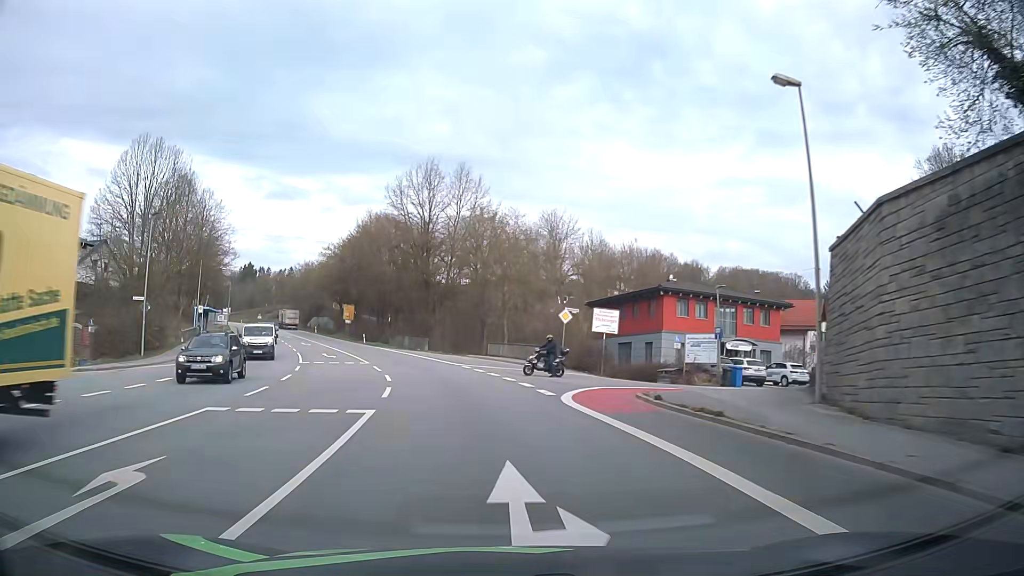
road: primary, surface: asphalt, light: Day
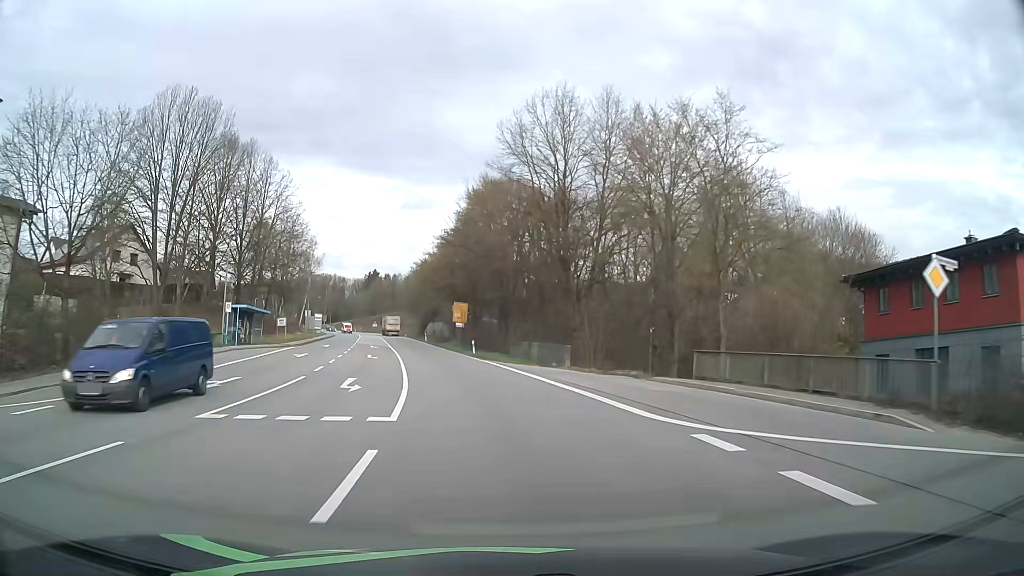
(-3.0, +23.9) m; -13°
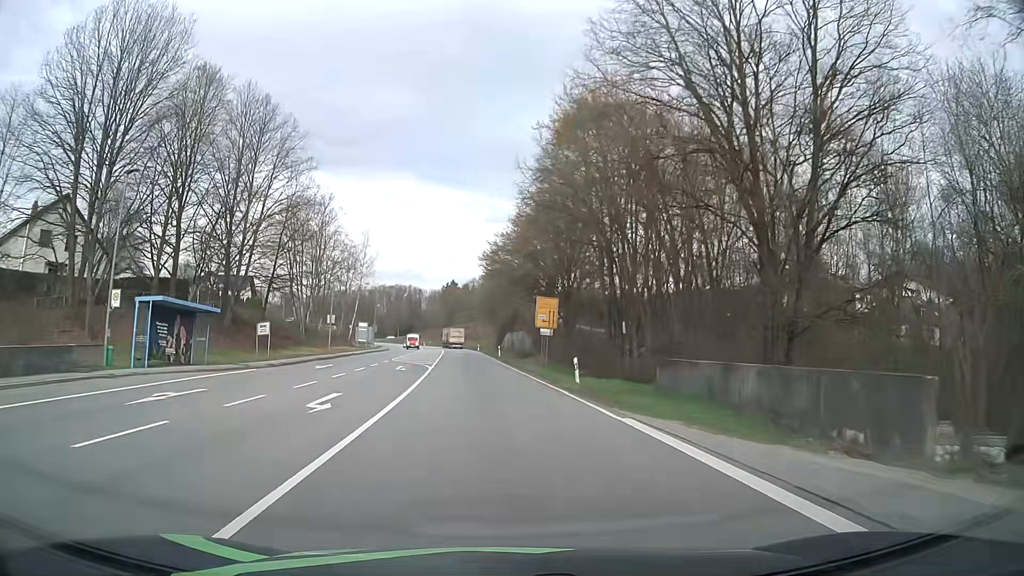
(-1.8, +24.6) m; -8°
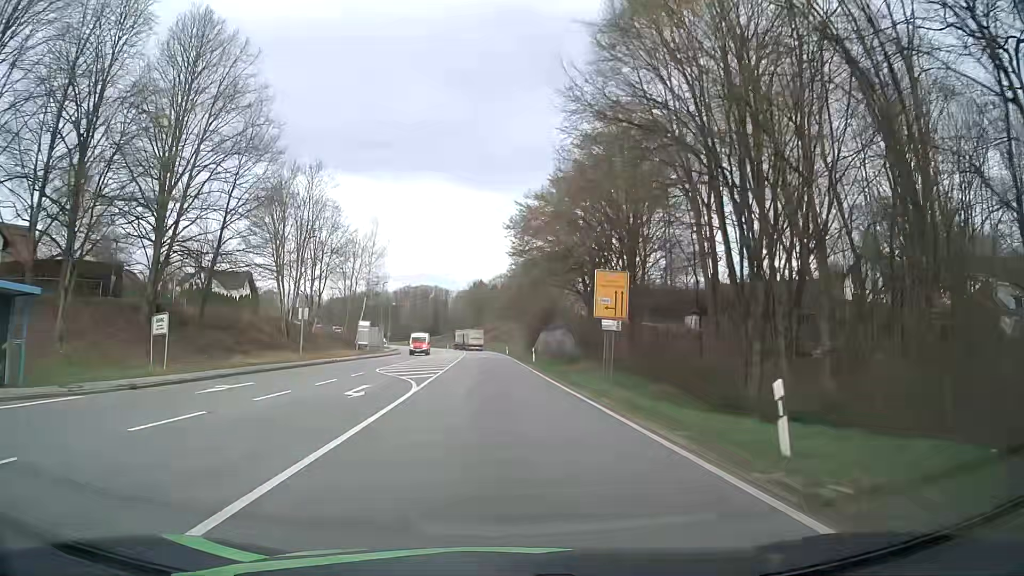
(-0.4, +16.6) m; -2°
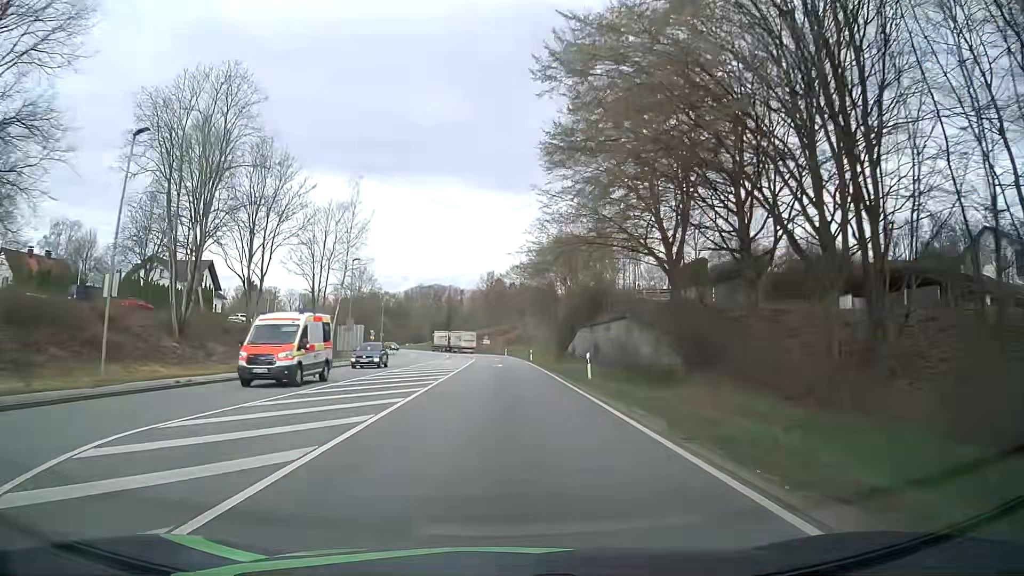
(-0.5, +24.9) m; -2°
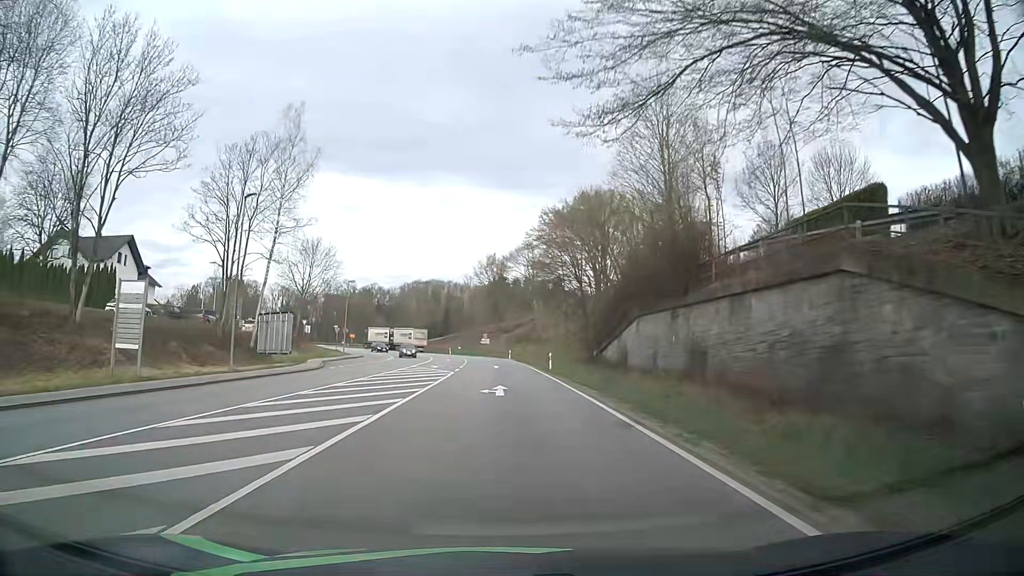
(0.0, +24.8) m; 0°
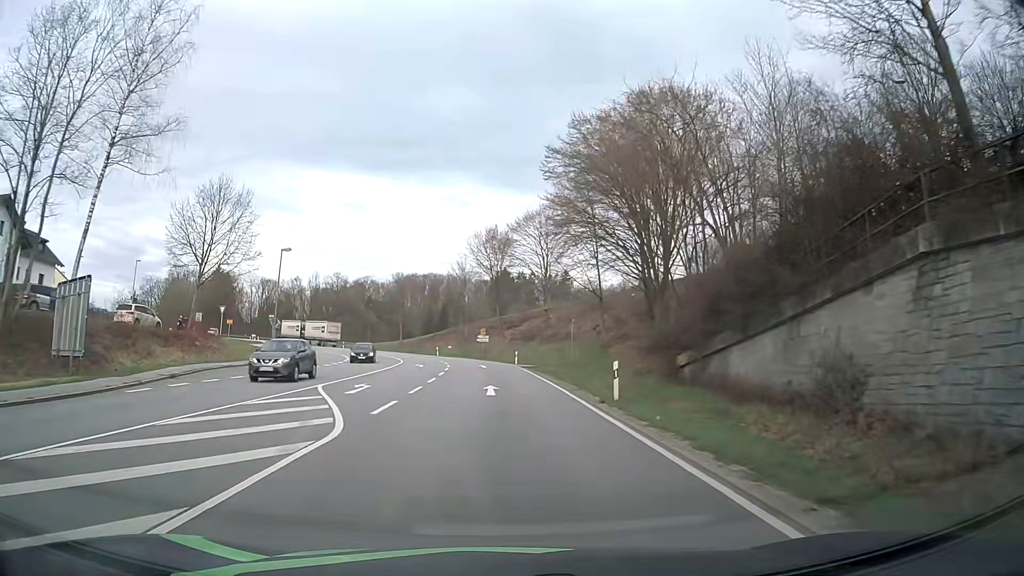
(-0.1, +24.6) m; 0°
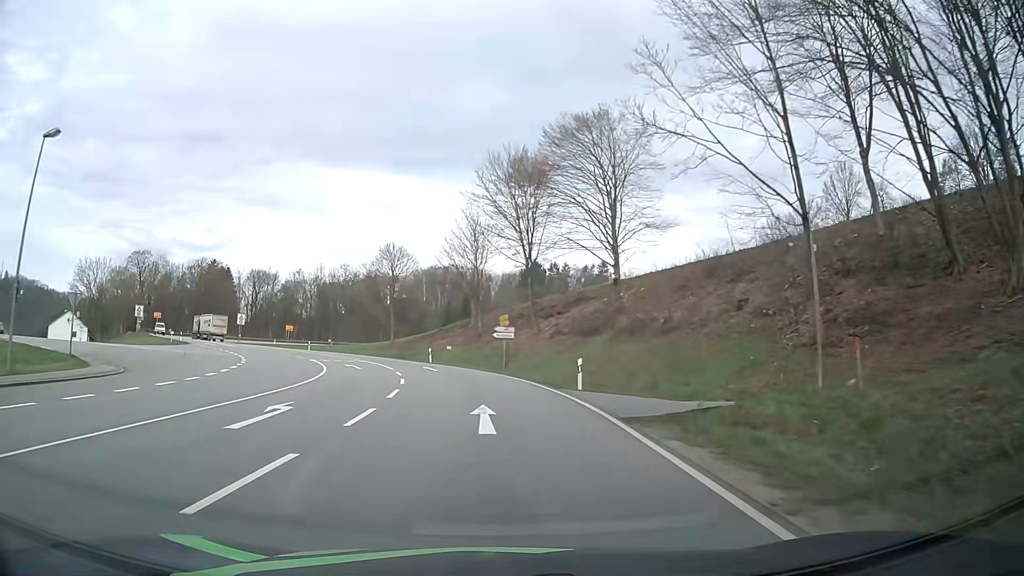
(-0.4, +32.5) m; -2°
(0, +10) (-1, +20) (-3, +30) (-5, +39) (-9, +49) (-13, +58) (-19, +66) (-25, +74) (-32, +81) (-38, +89) m
